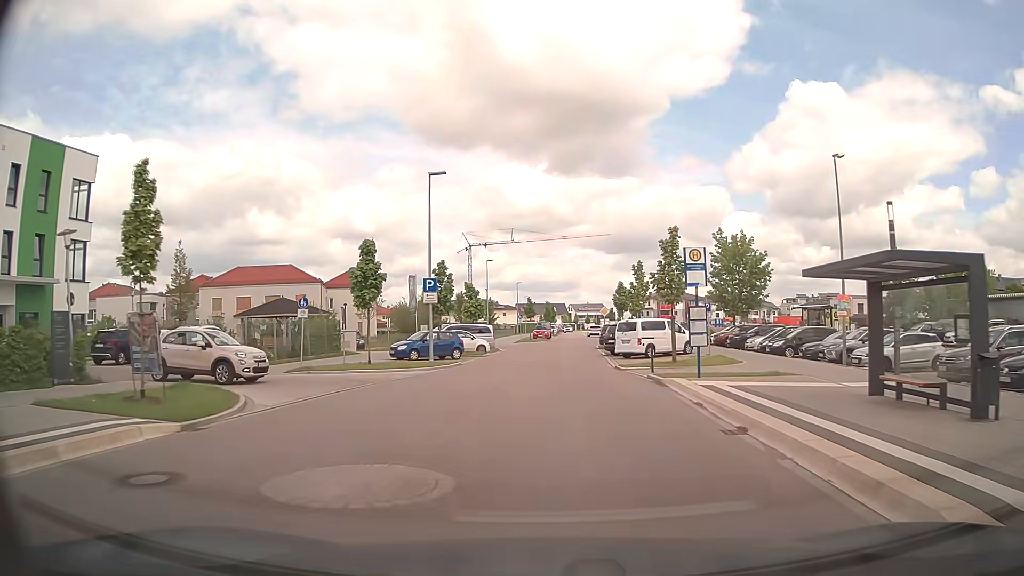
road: tertiary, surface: asphalt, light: Day
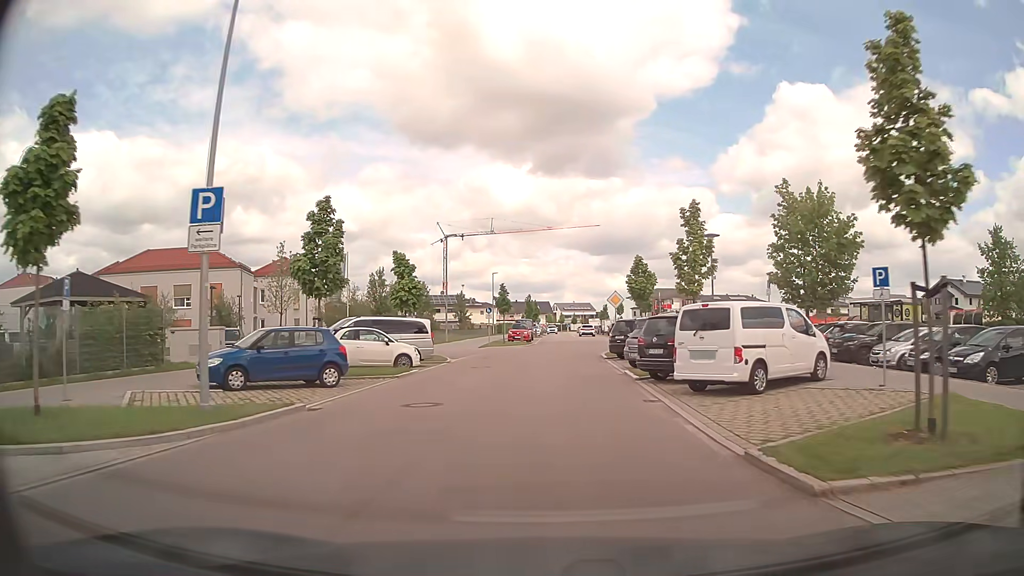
(+0.3, +18.5) m; +1°
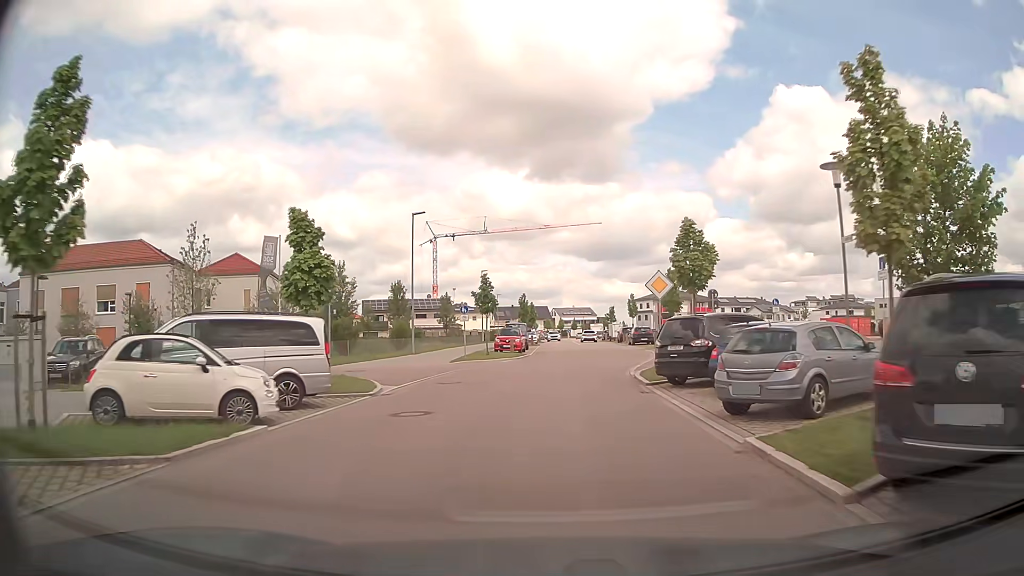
(+0.1, +12.7) m; 0°
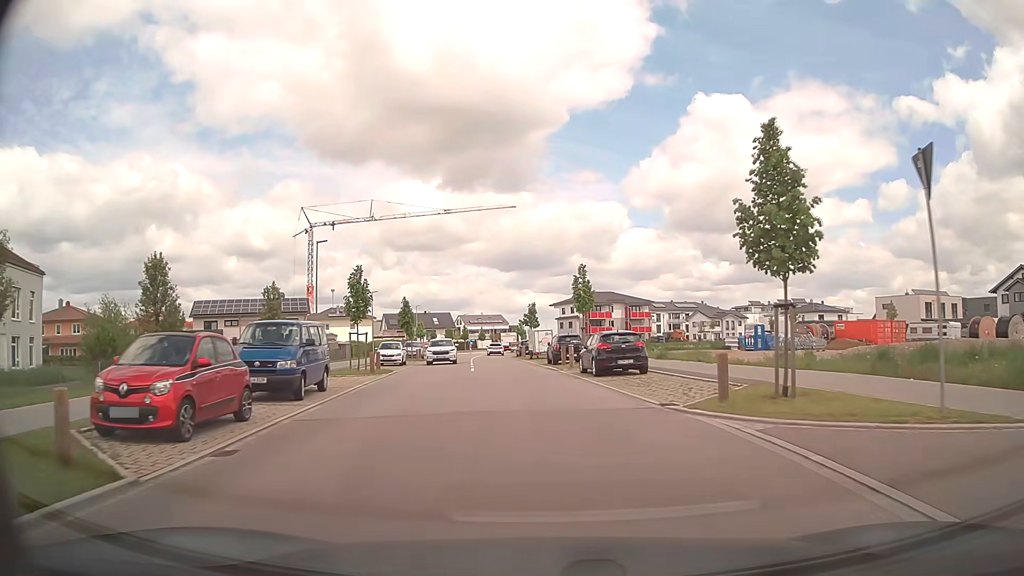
(+2.3, +31.8) m; +8°
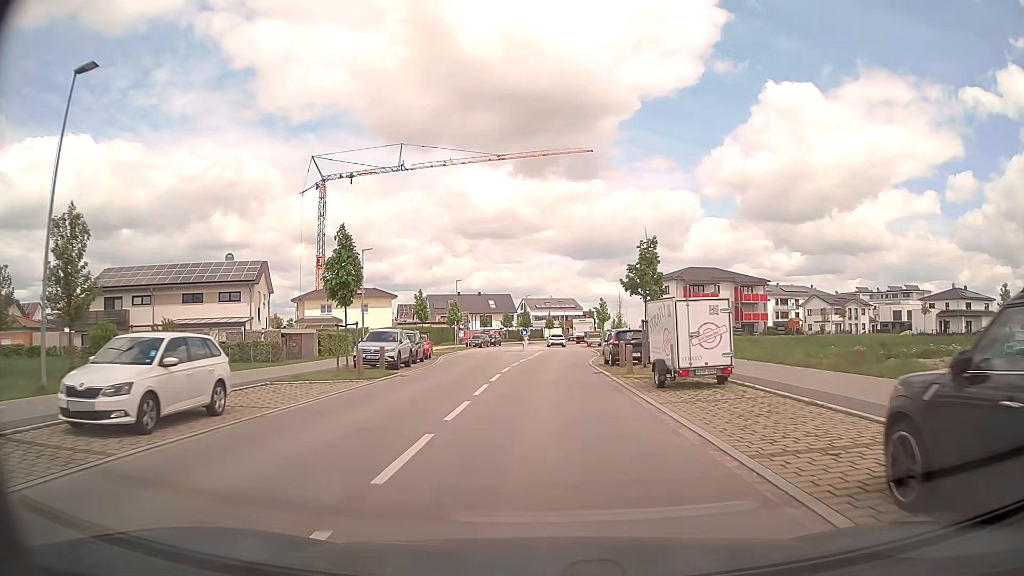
(-1.9, +32.4) m; -6°
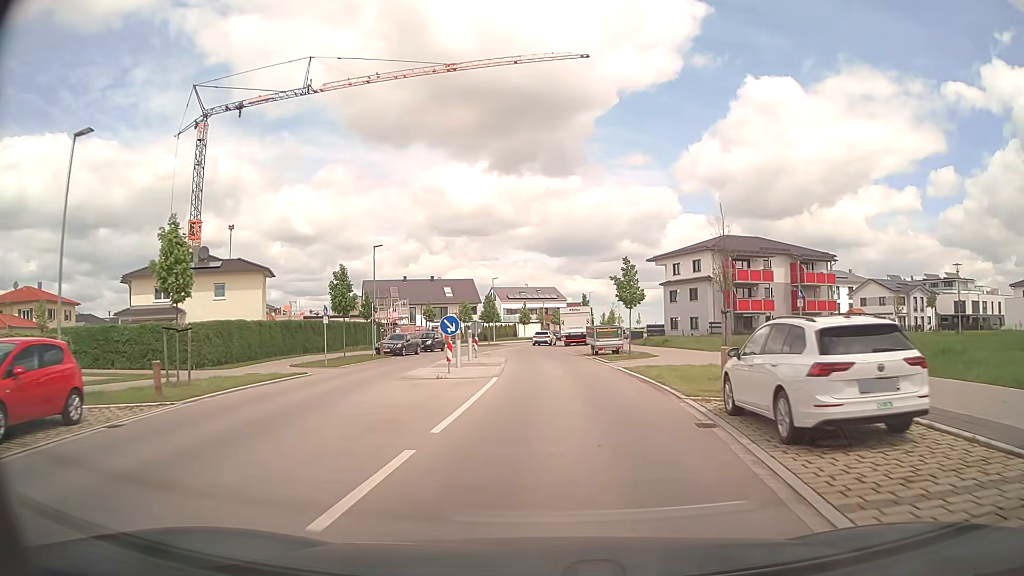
(+0.5, +33.1) m; +2°
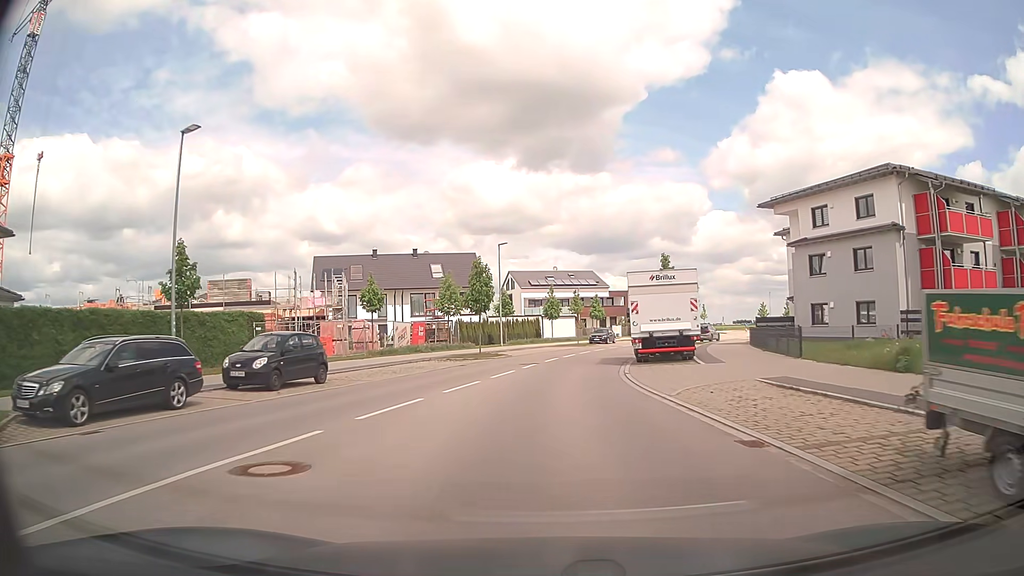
(-0.7, +33.6) m; -3°
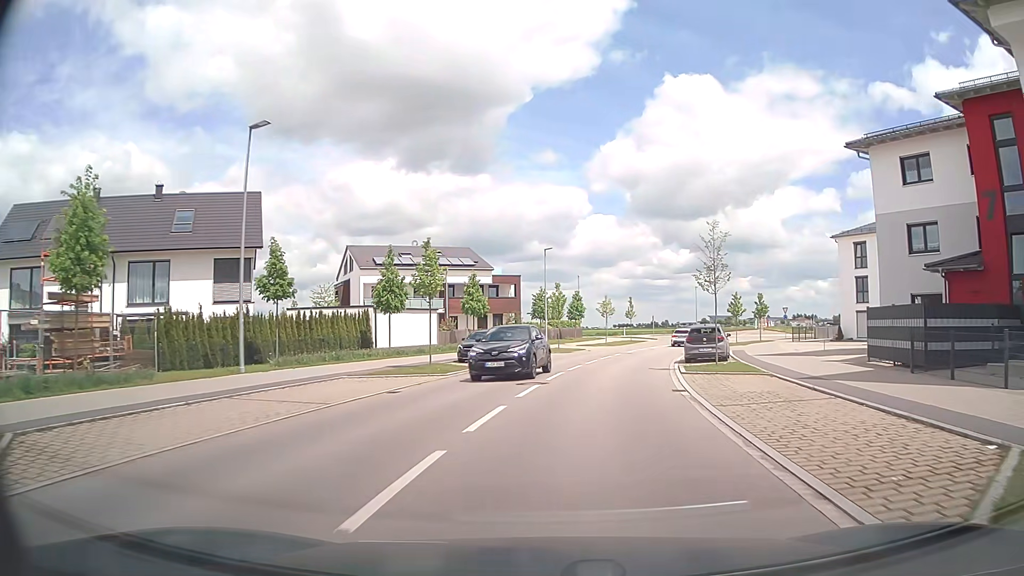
(+2.1, +32.7) m; +10°
(+1, +10) (+2, +20) (+4, +30) (+6, +39) (+9, +49) (+13, +58) (+19, +66) (+26, +73) (+35, +78) (+43, +84) m
